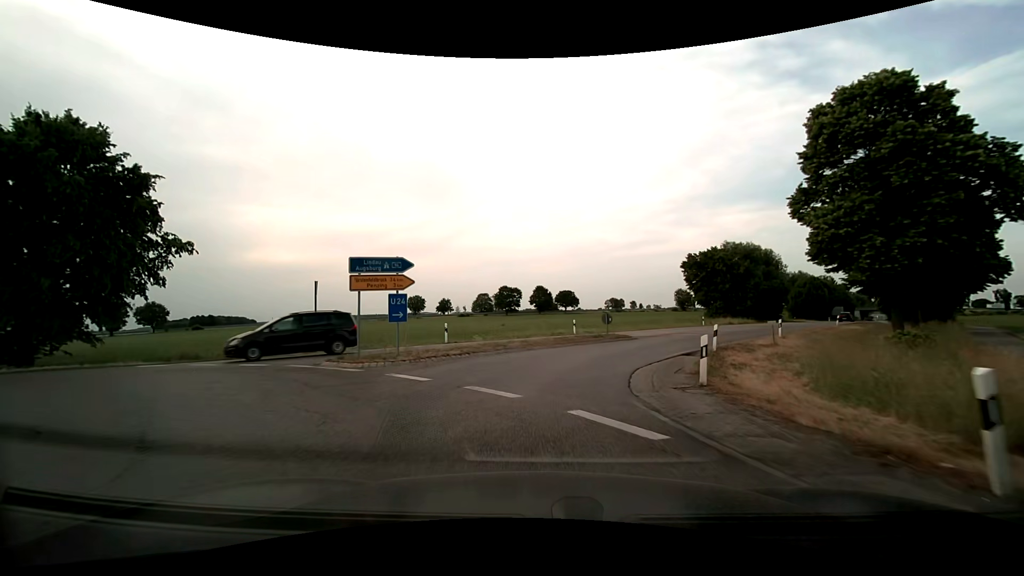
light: Day
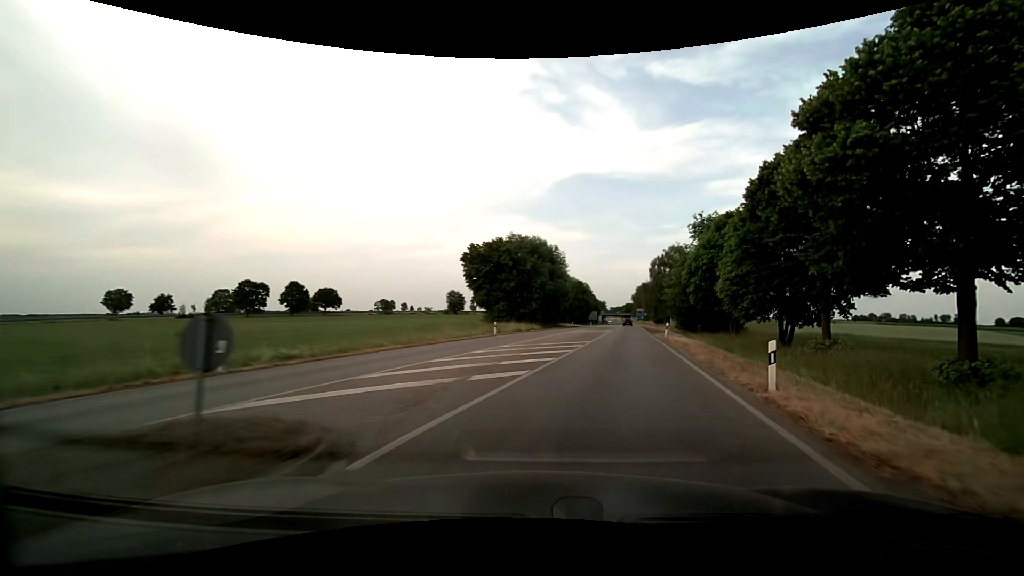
(+3.9, +21.3) m; +25°
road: secondary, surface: asphalt
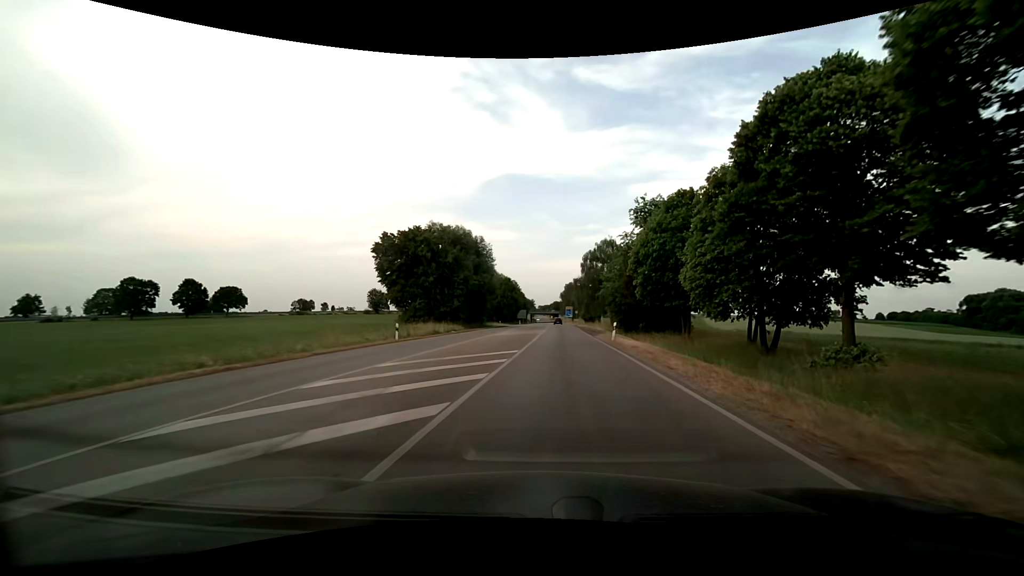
(+0.6, +8.5) m; +8°
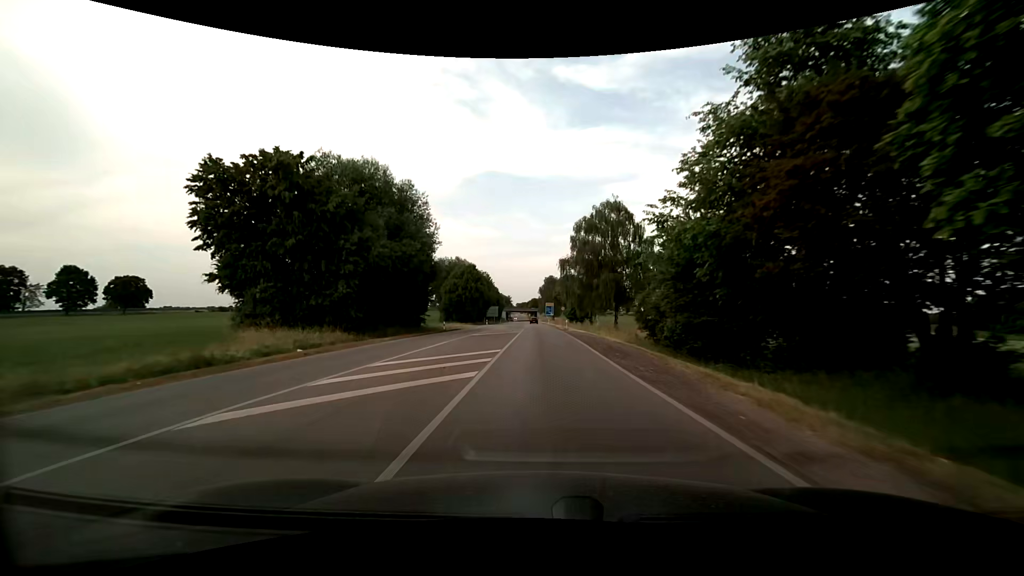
(+1.2, +29.7) m; +3°
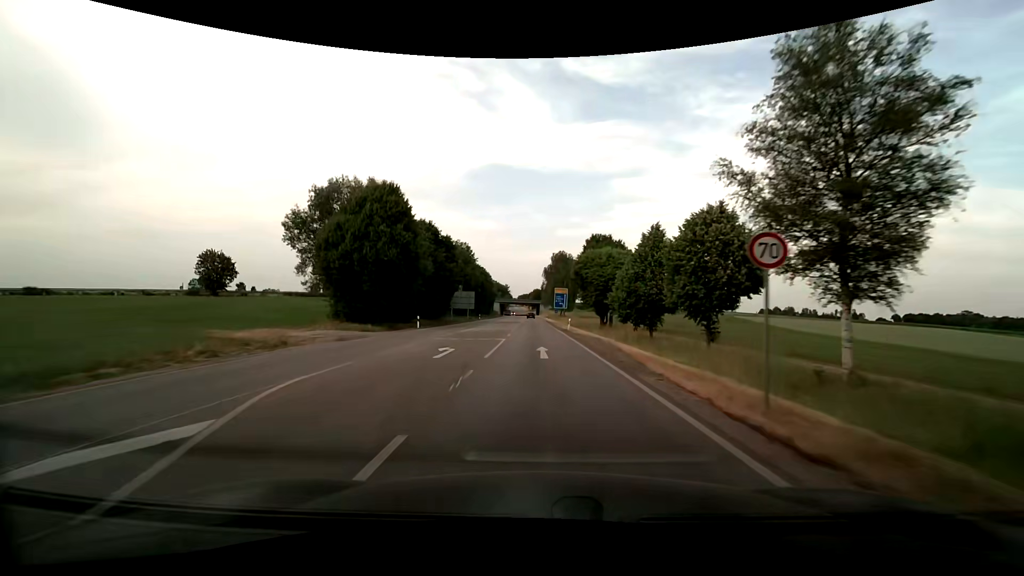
(+0.1, +58.5) m; 0°
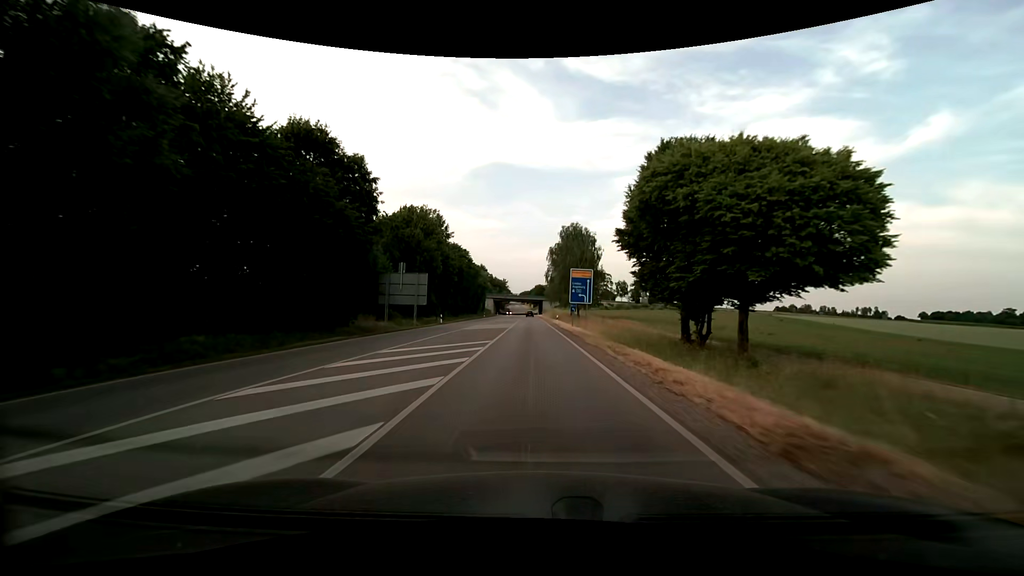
(0.0, +37.6) m; 0°
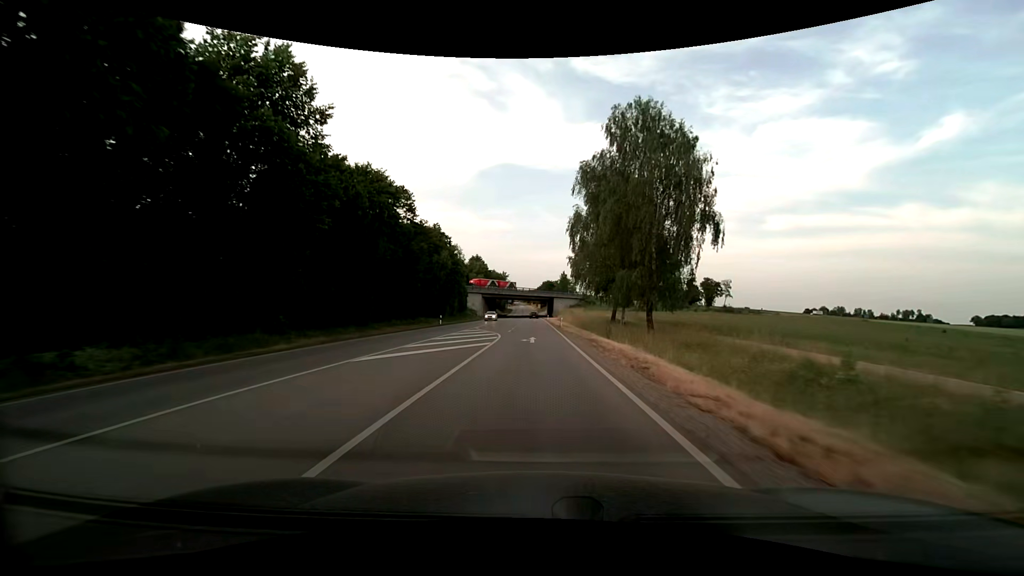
(-0.2, +52.0) m; 0°
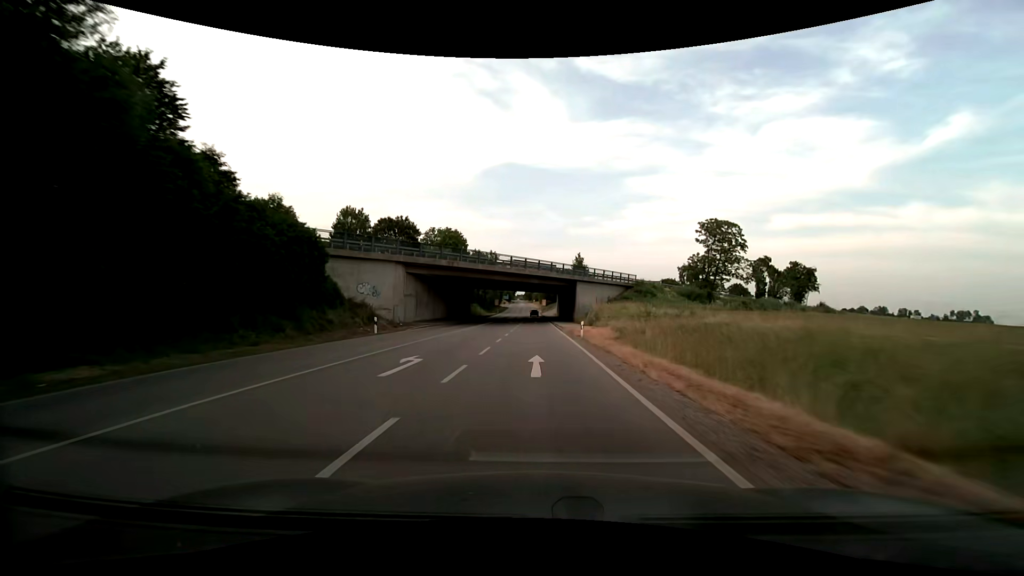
(-0.4, +67.3) m; 0°
(0, +10) (0, +20) (0, +30) (0, +40) (0, +50) (0, +60) (0, +70) (0, +80) (+1, +90) (+2, +100) m
